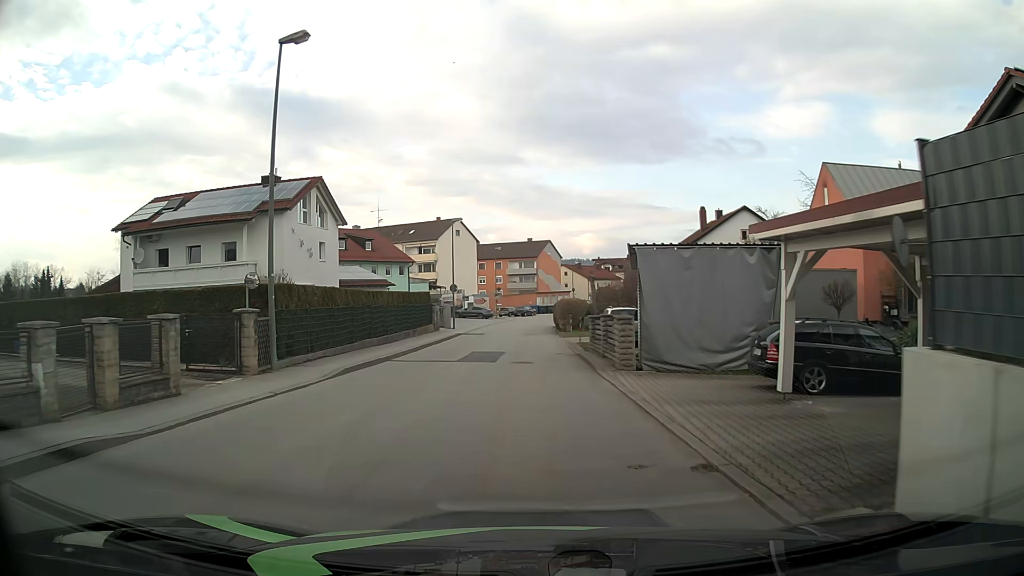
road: unclassified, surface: asphalt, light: Day
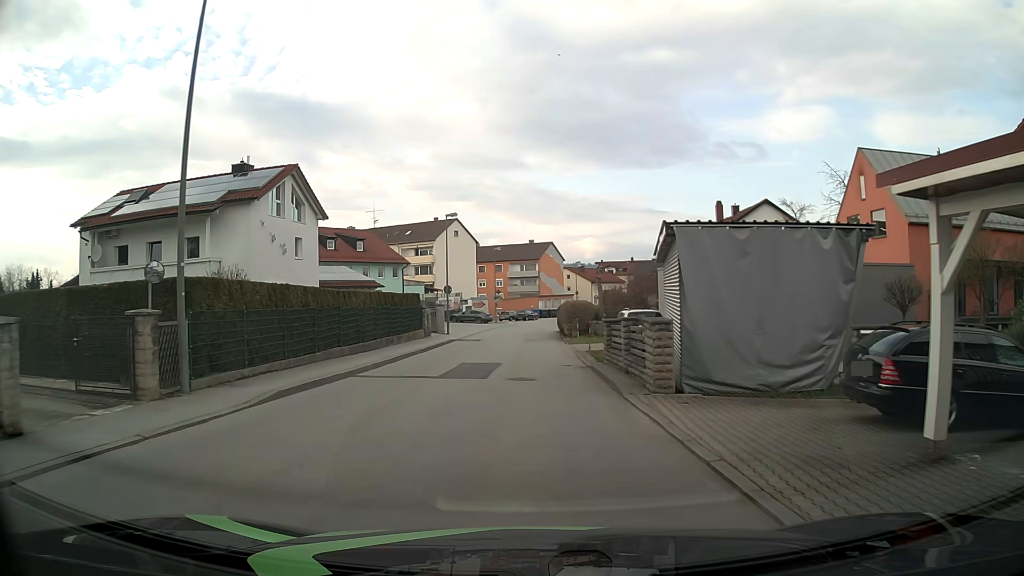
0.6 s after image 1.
(0.0, +4.5) m; 0°
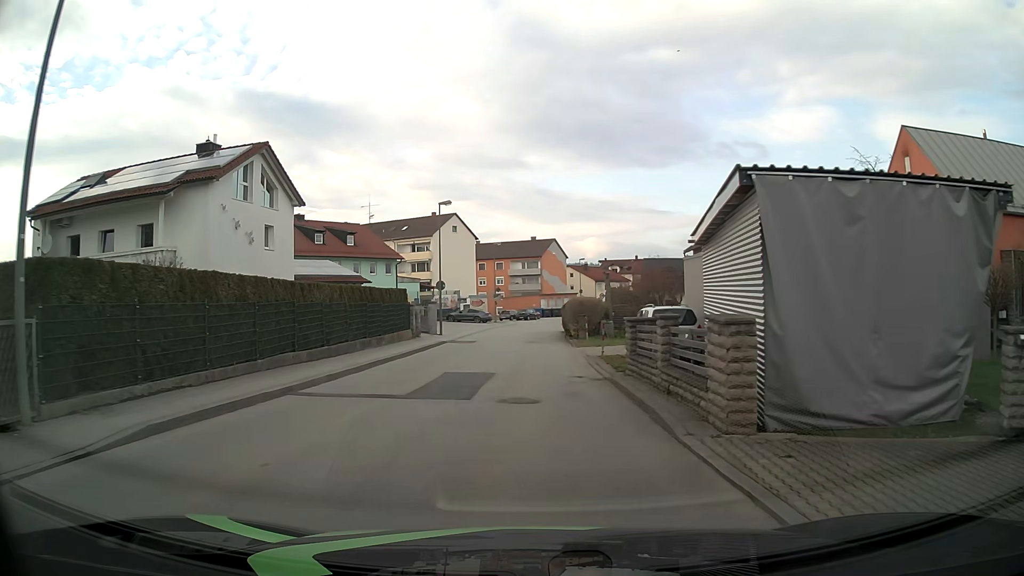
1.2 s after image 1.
(0.0, +4.5) m; 0°
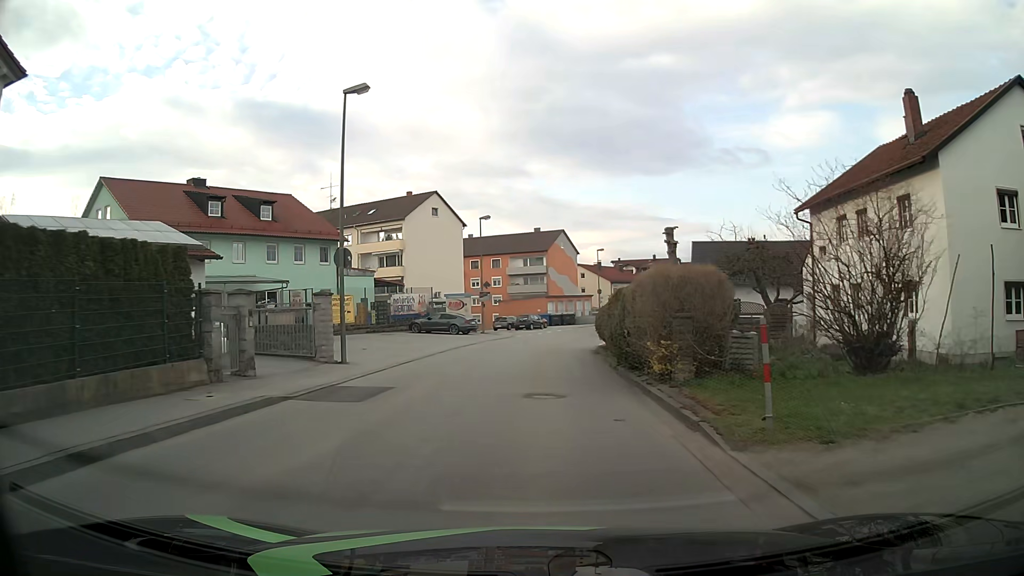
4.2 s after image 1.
(-0.1, +22.3) m; -1°
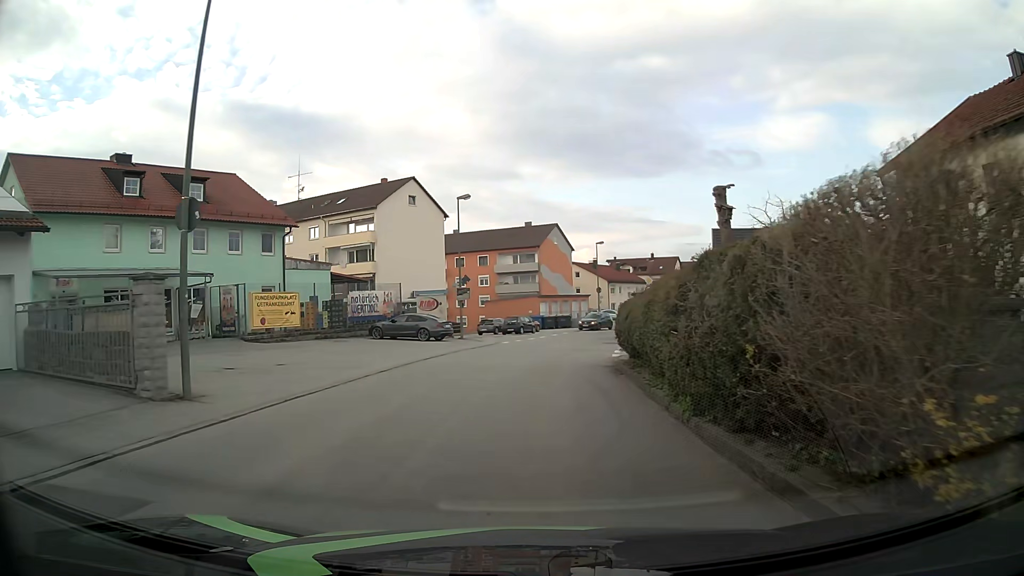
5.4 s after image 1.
(+0.1, +8.9) m; +1°
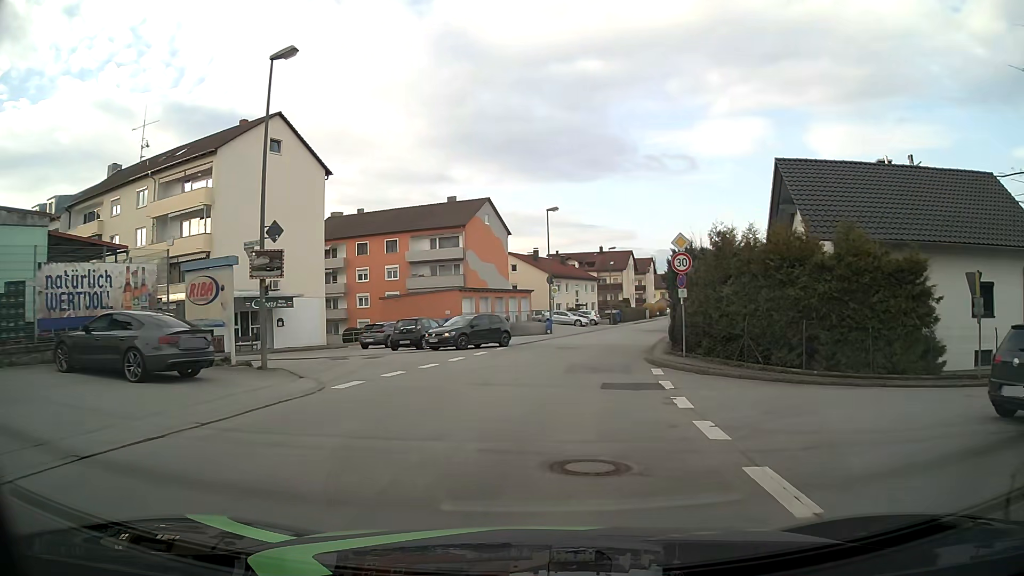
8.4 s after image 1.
(+0.8, +22.3) m; +6°
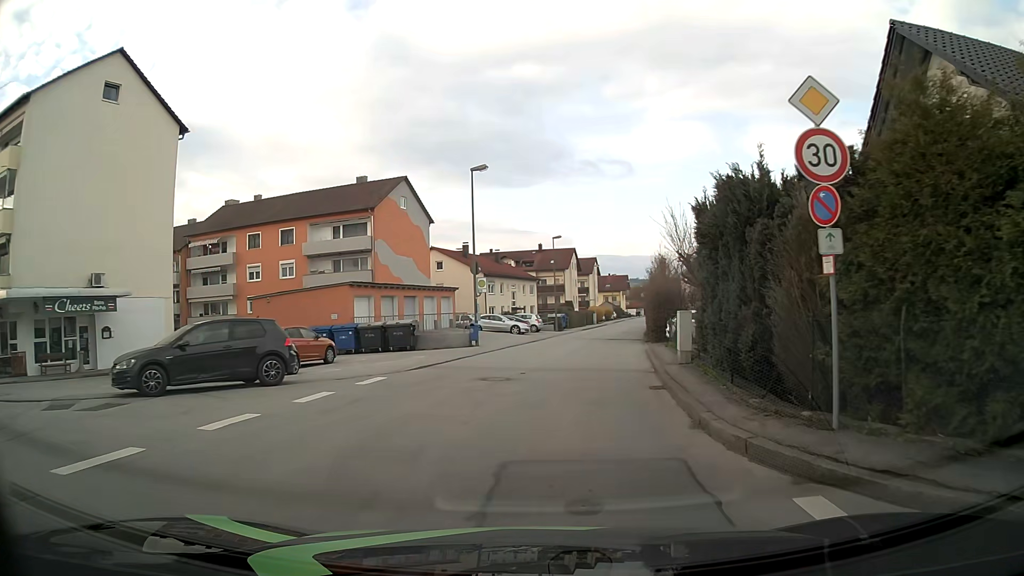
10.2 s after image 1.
(+0.7, +13.4) m; +5°
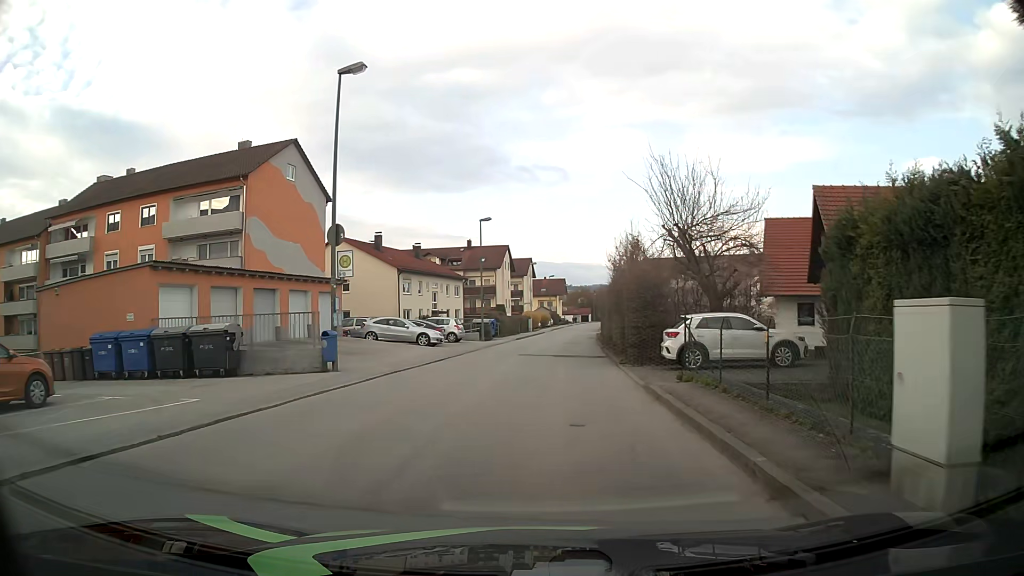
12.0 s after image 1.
(+0.8, +13.3) m; +7°
(0, +10) (+1, +20) (+1, +30) (+2, +40) (+2, +50) (+3, +60) (+4, +70) (+5, +80) (+6, +90) (+7, +100) m
